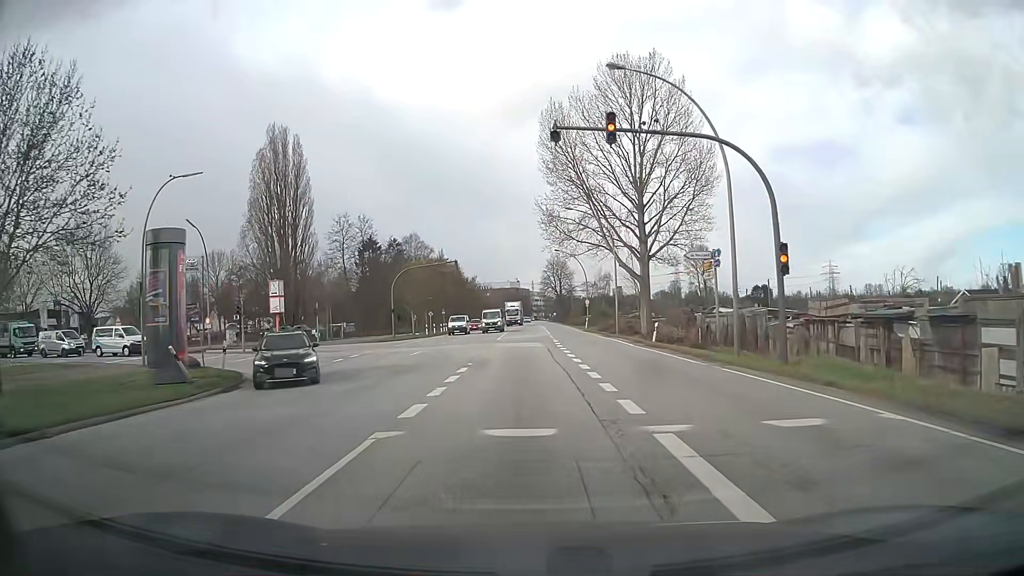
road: secondary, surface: asphalt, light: Day
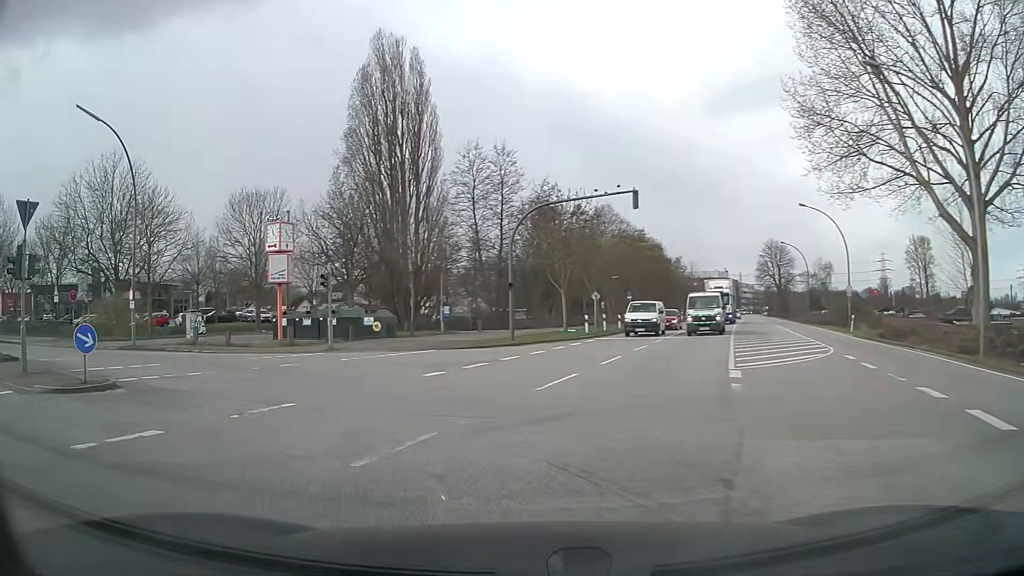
(-1.5, +30.5) m; -17°
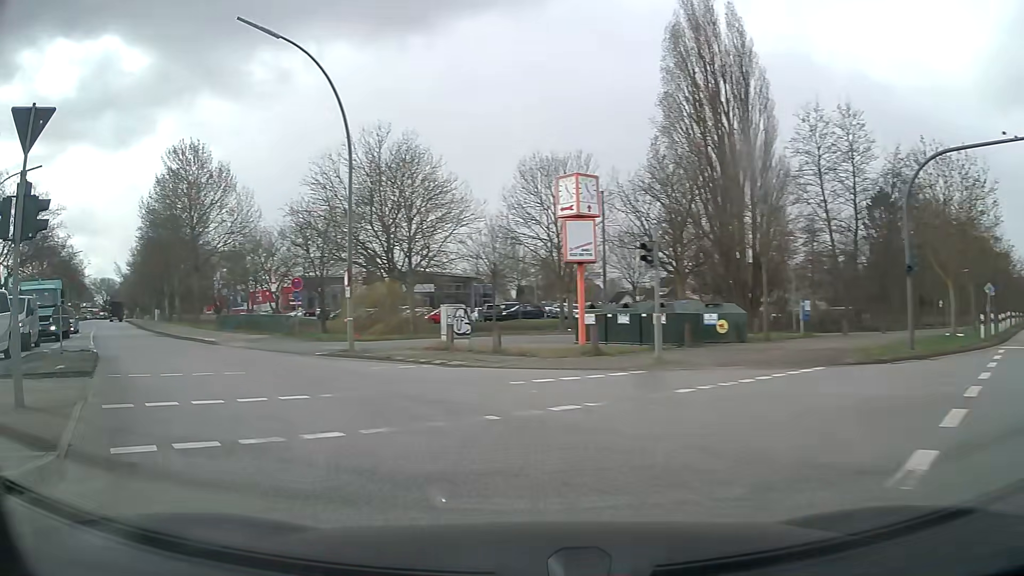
(-2.1, +9.8) m; -26°
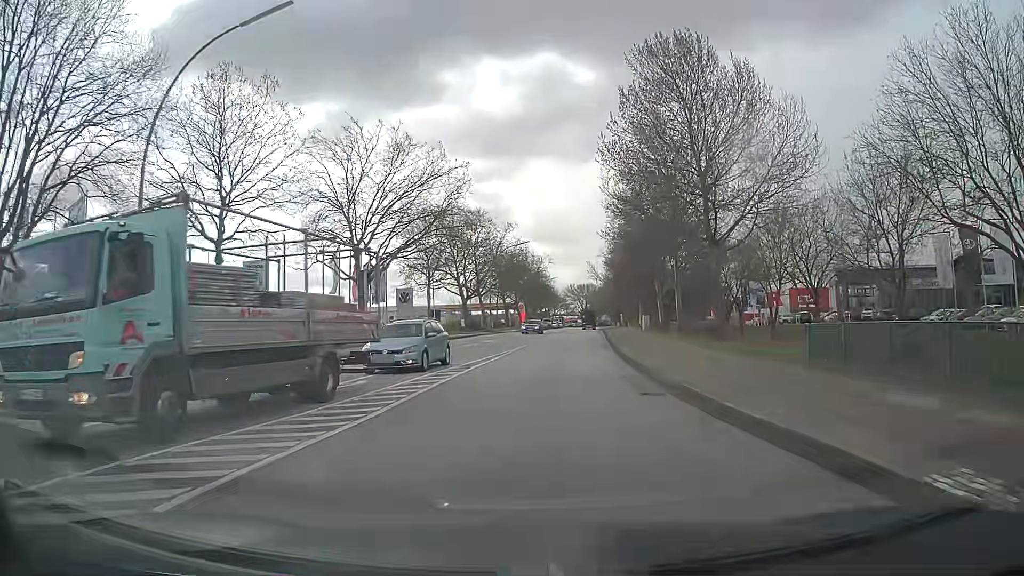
(-13.1, +22.5) m; -44°
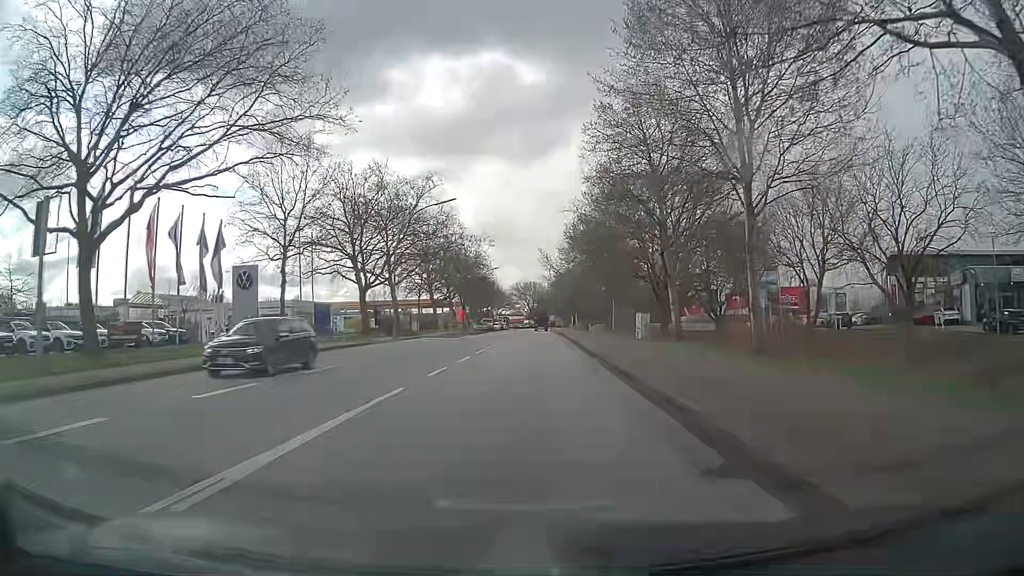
(+1.2, +26.6) m; +5°
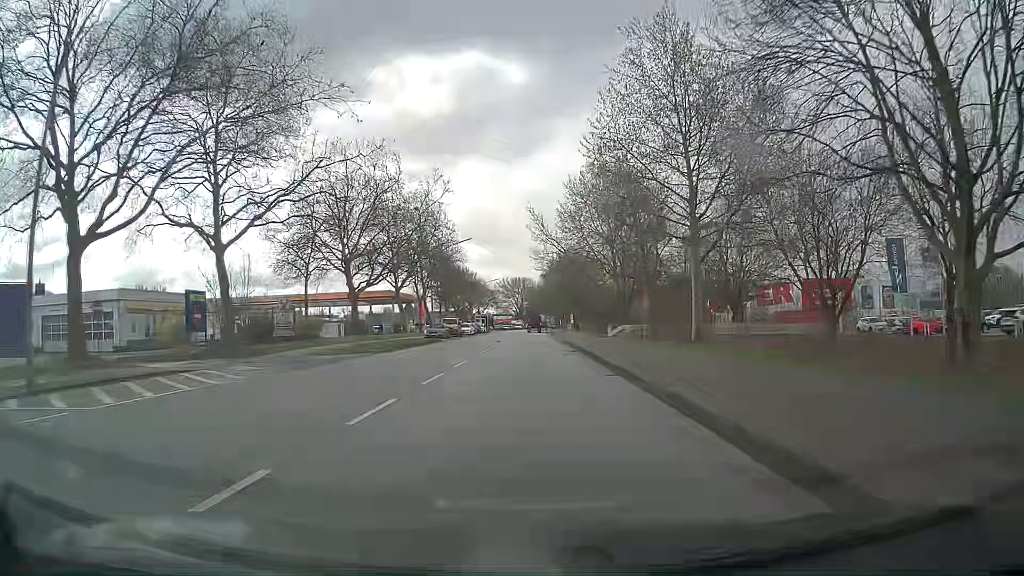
(+0.2, +37.7) m; 0°
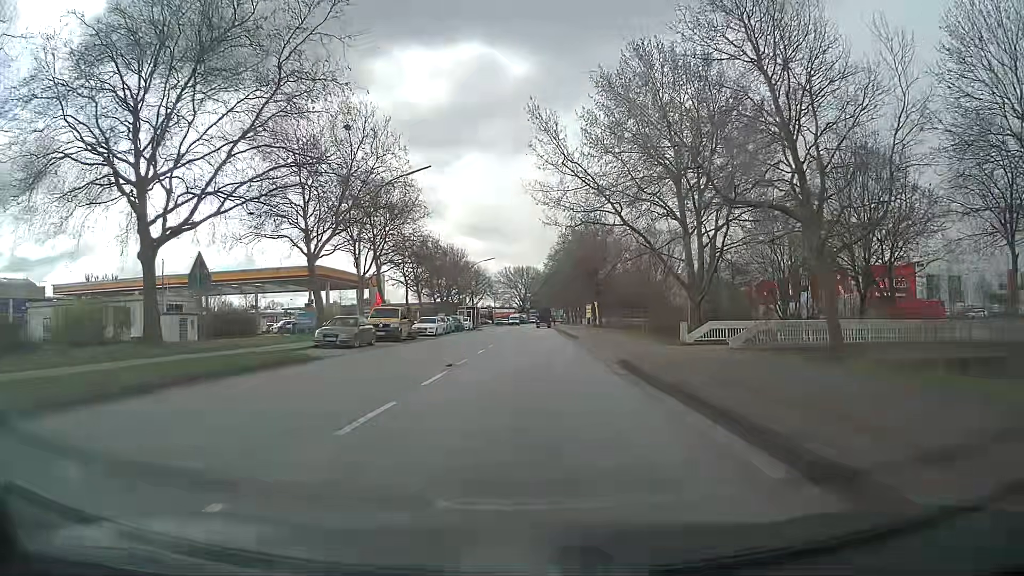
(+0.2, +31.4) m; 0°
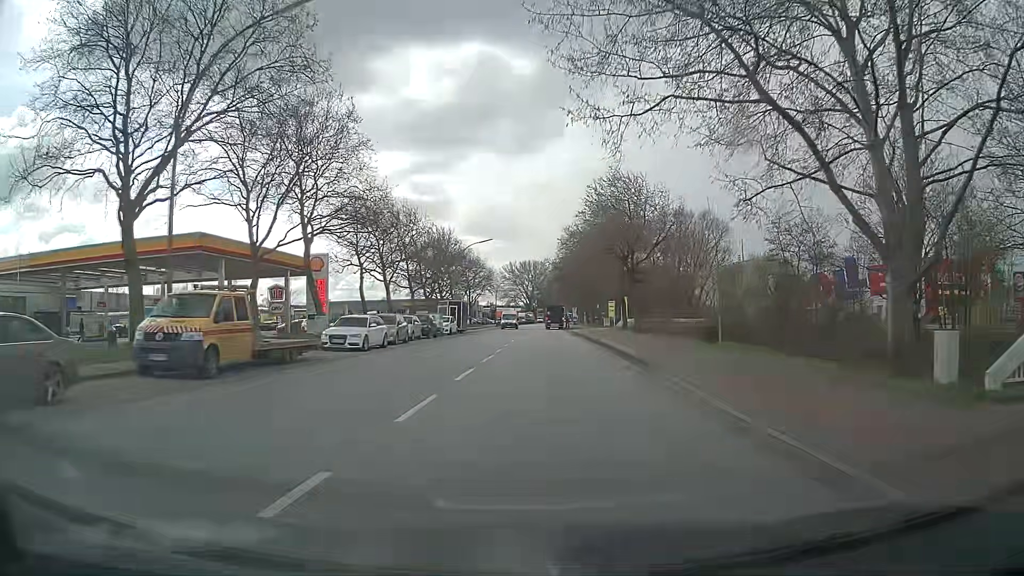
(-0.3, +22.9) m; -2°
(0, +10) (0, +20) (0, +30) (0, +40) (0, +50) (+1, +60) (+1, +70) (+2, +80) (+2, +90) (+3, +100) m
